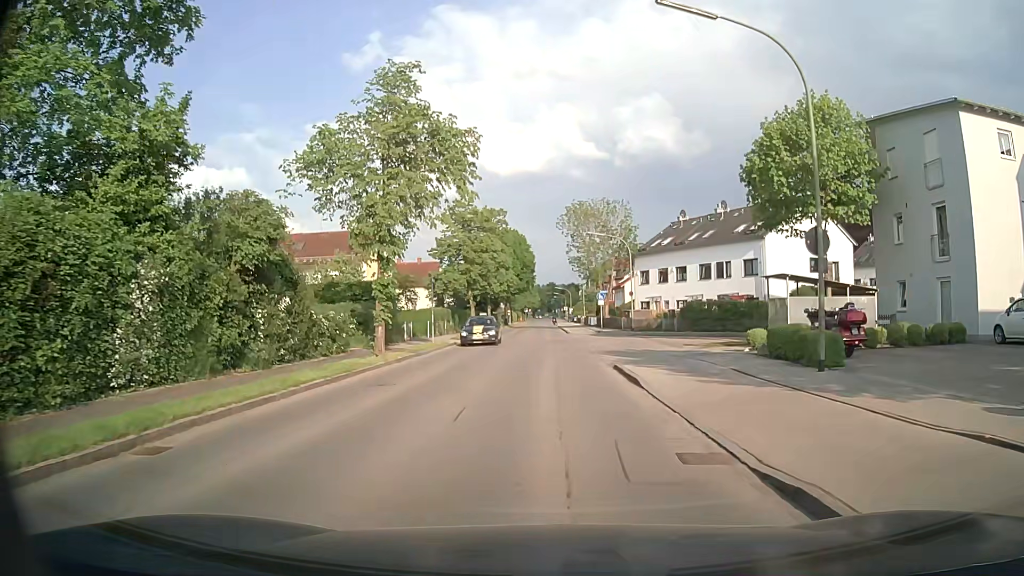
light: Day
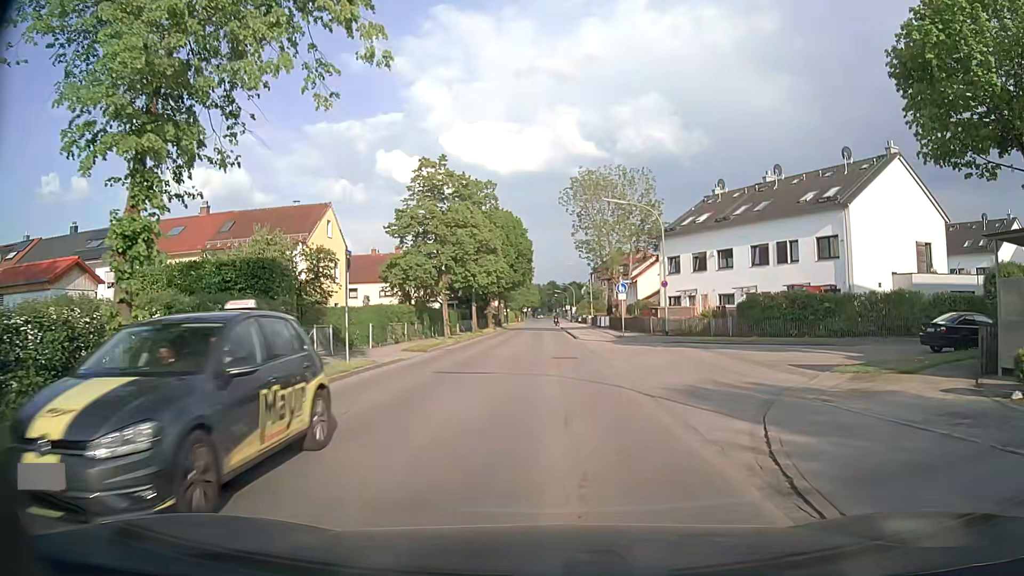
(0.0, +14.1) m; 0°
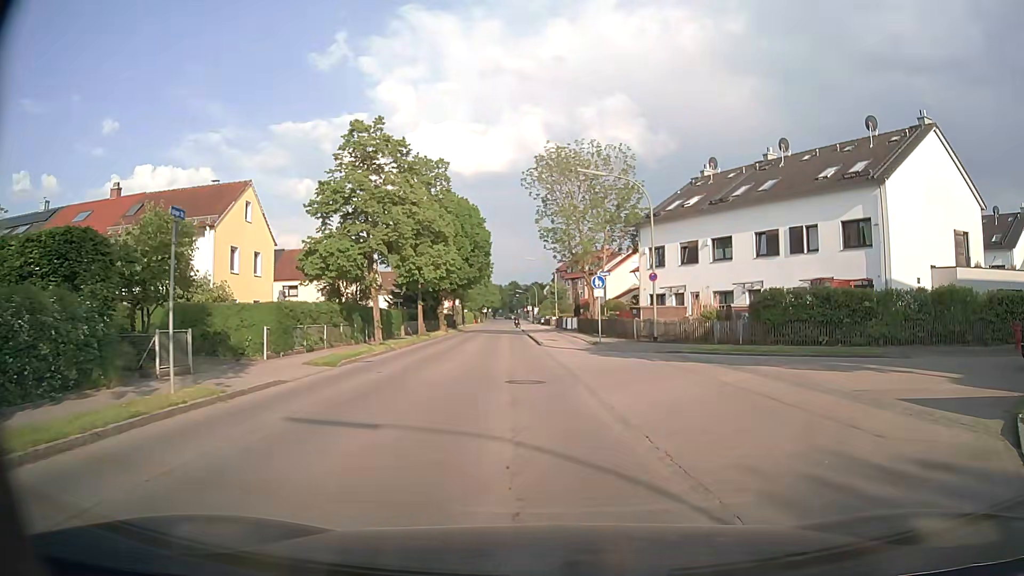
(+0.1, +7.6) m; +4°
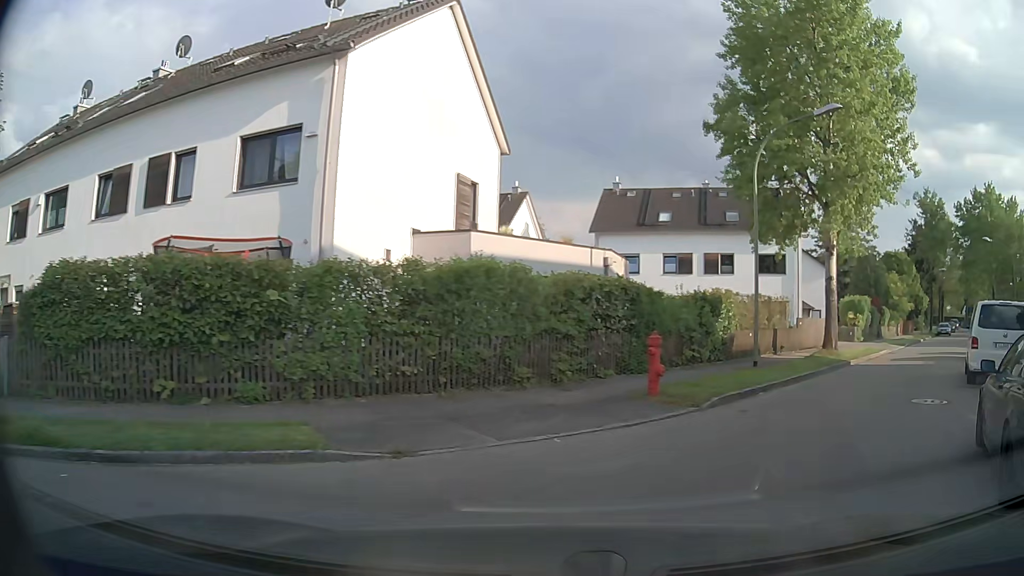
(+5.9, +14.1) m; +51°
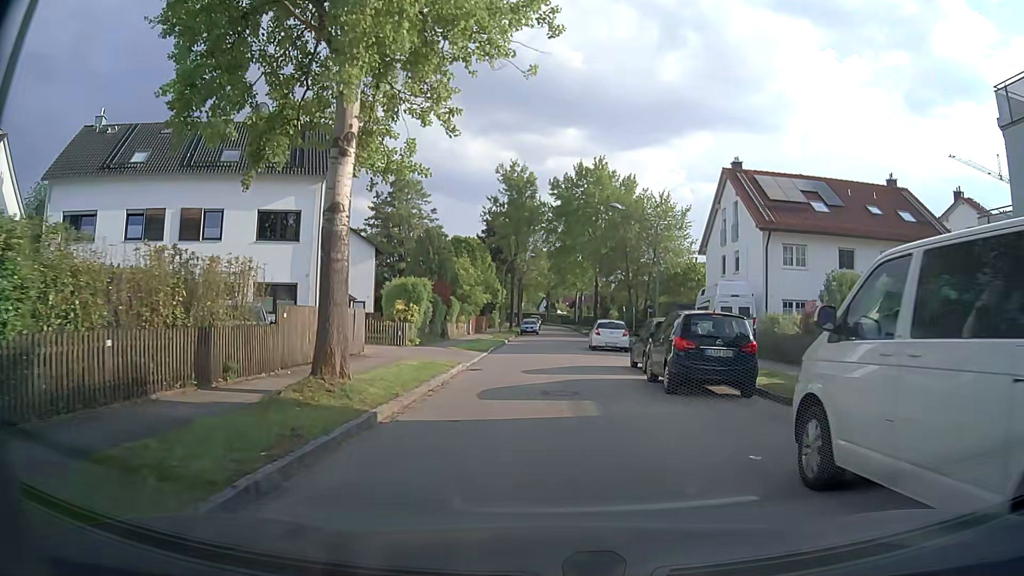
(+5.7, +13.8) m; +36°
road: residential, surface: asphalt
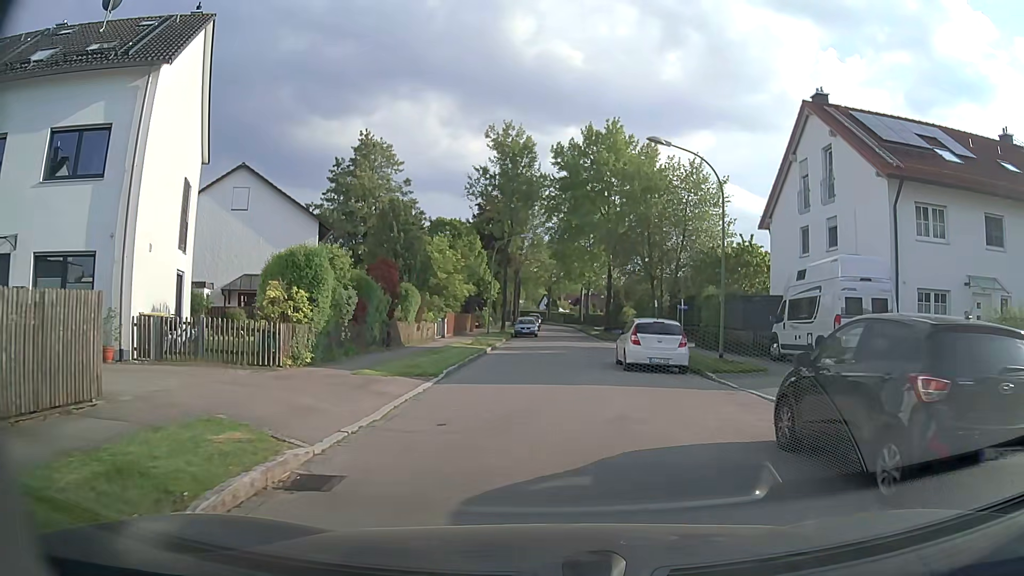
(0.0, +13.2) m; 0°
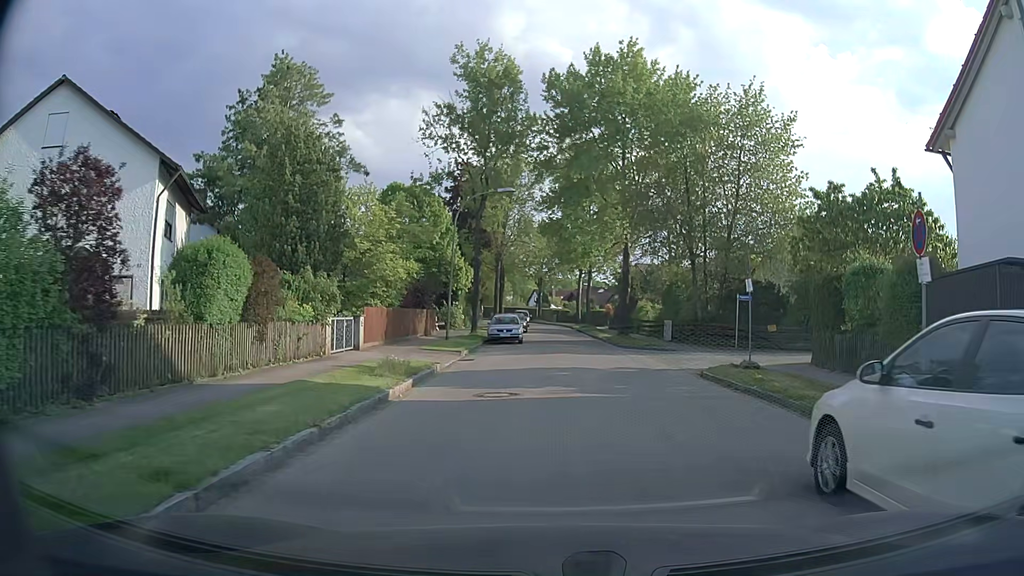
(-0.1, +16.5) m; 0°
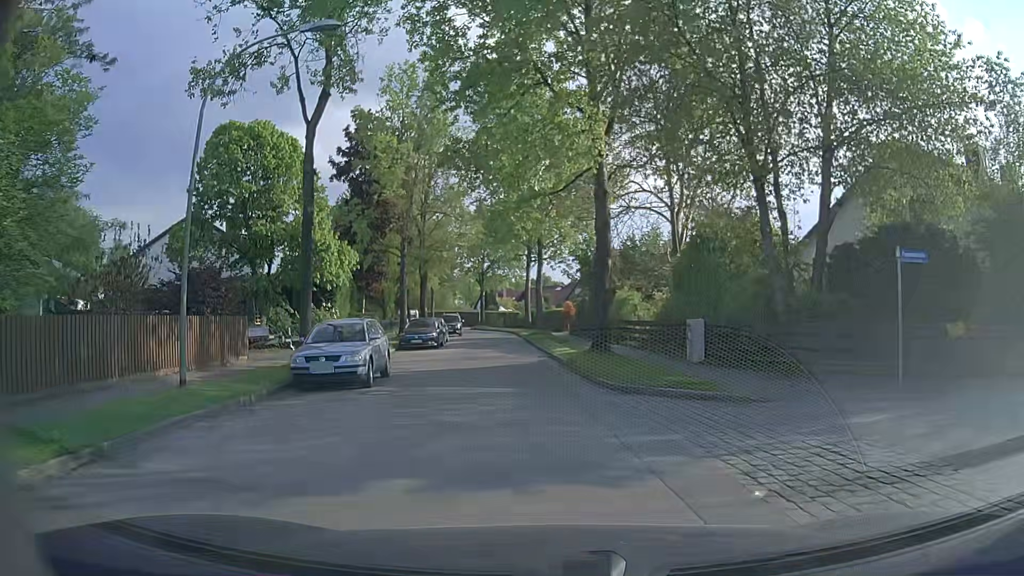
(+1.7, +19.3) m; +4°
(0, +10) (-1, +20) (-2, +30) (-3, +40) (-3, +50) (-5, +60) (-7, +69) (-11, +79) (-16, +88) (-21, +96) m
